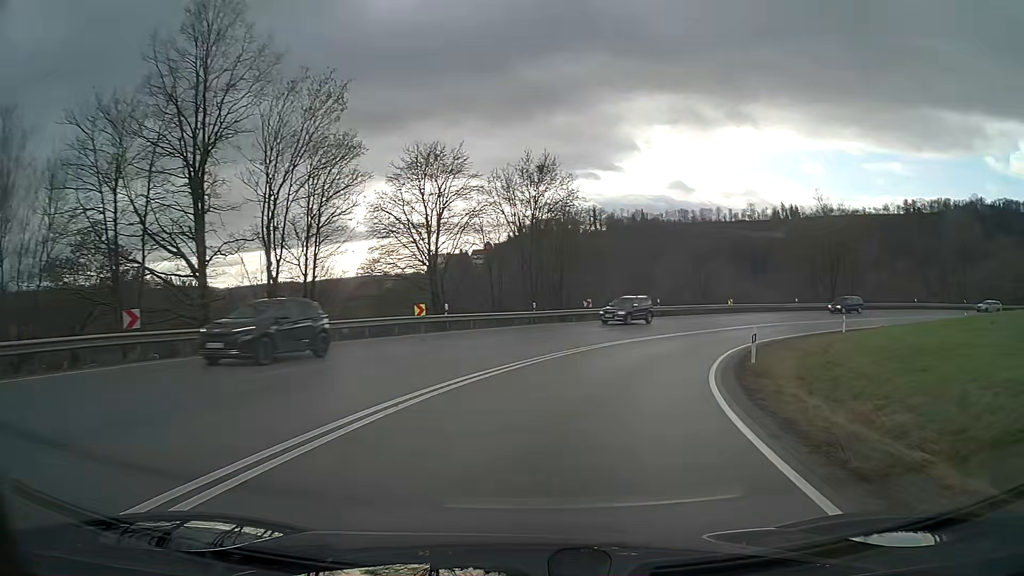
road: primary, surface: asphalt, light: Day
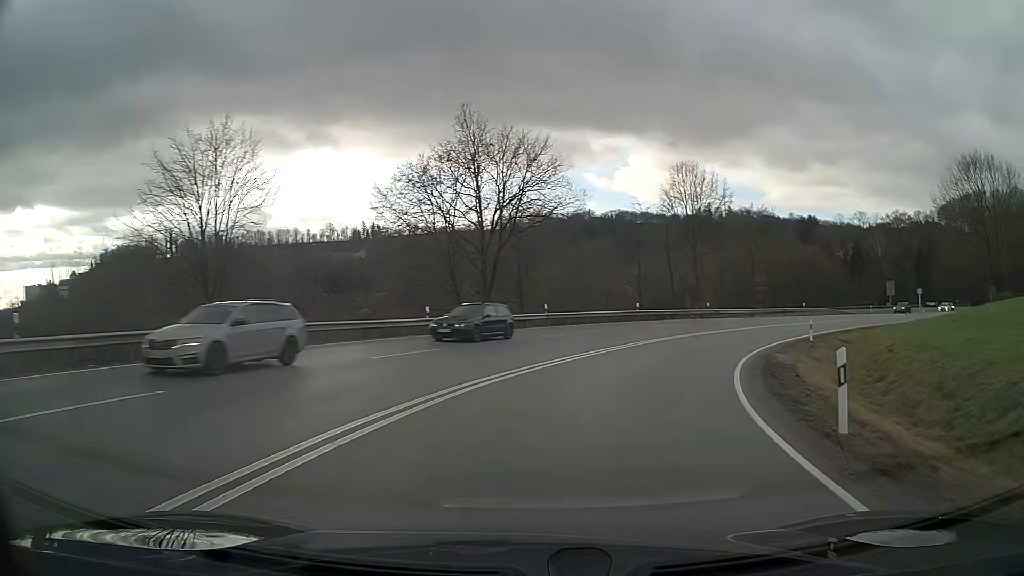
(+11.3, +35.4) m; +36°
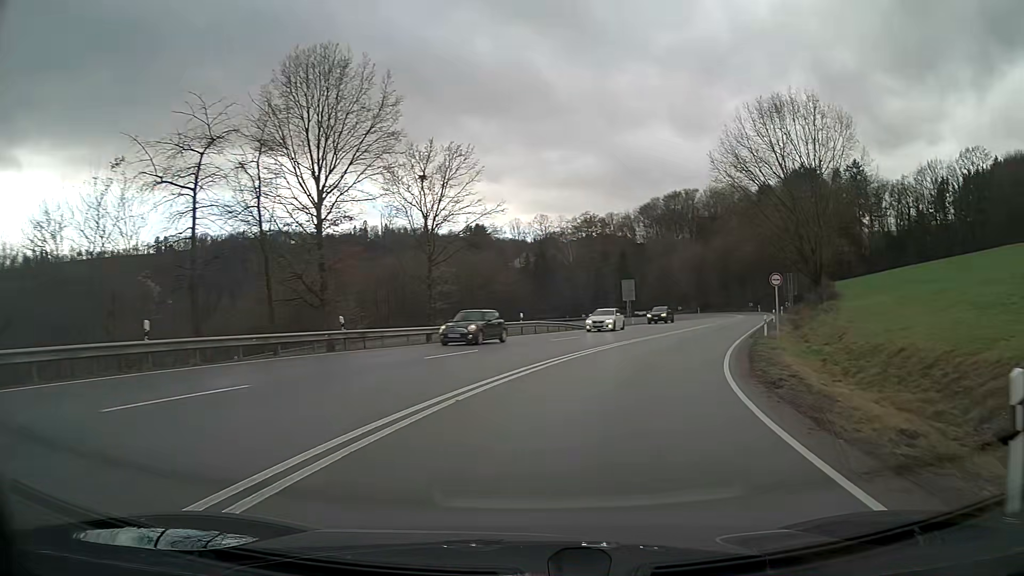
(+7.5, +28.8) m; +29°
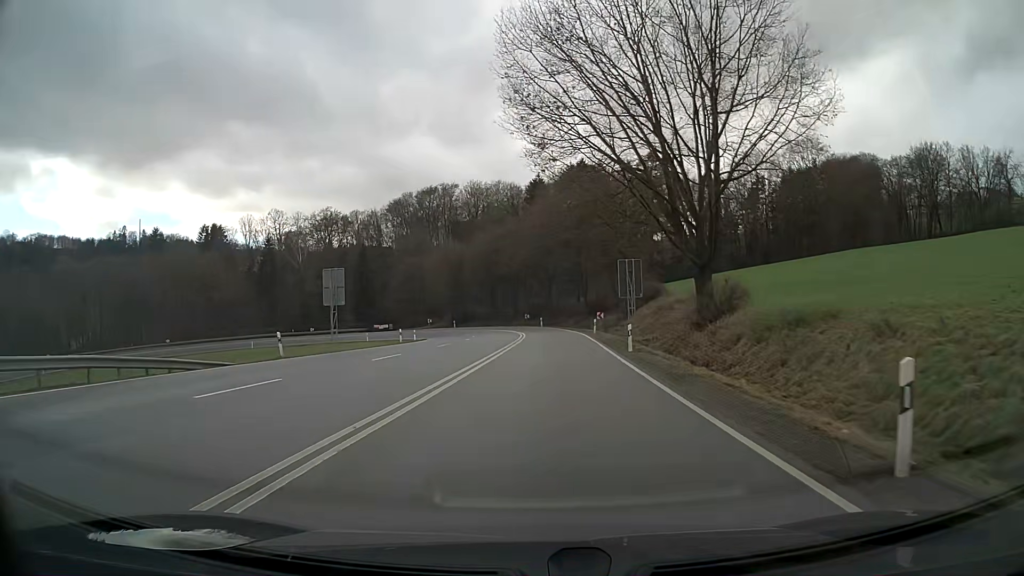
(+5.9, +29.5) m; +19°
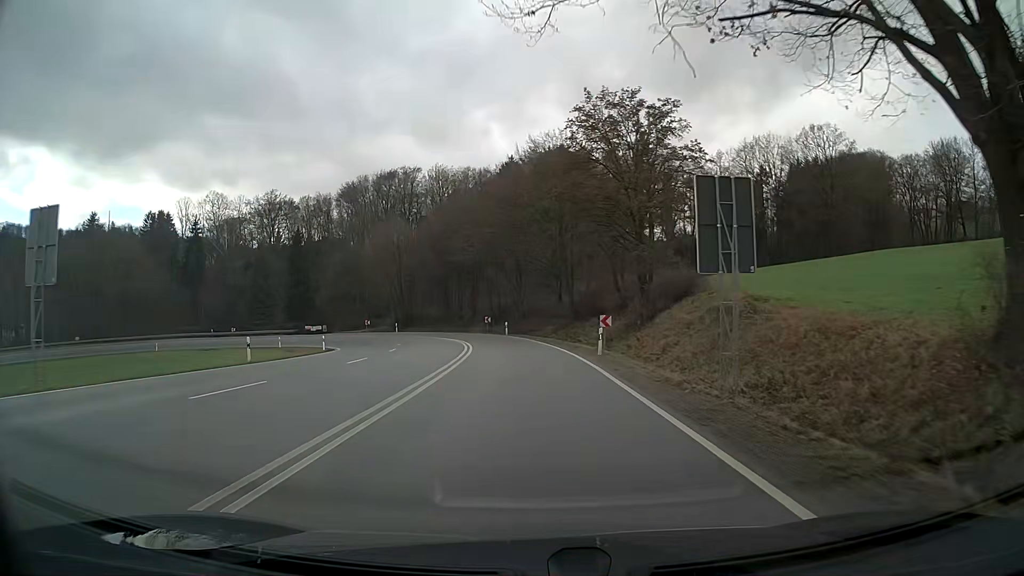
(+0.5, +23.1) m; +1°
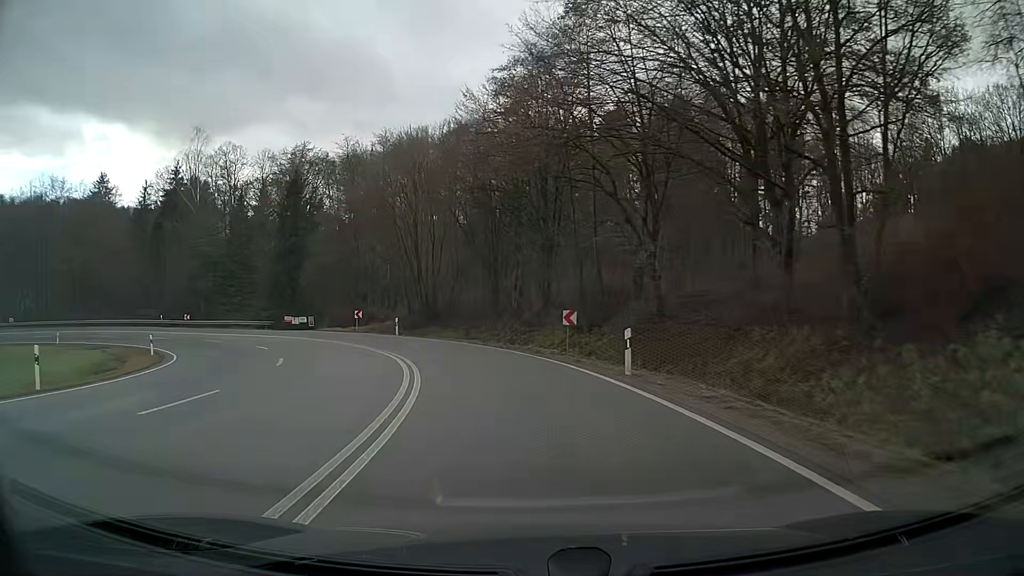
(-2.5, +38.3) m; -9°
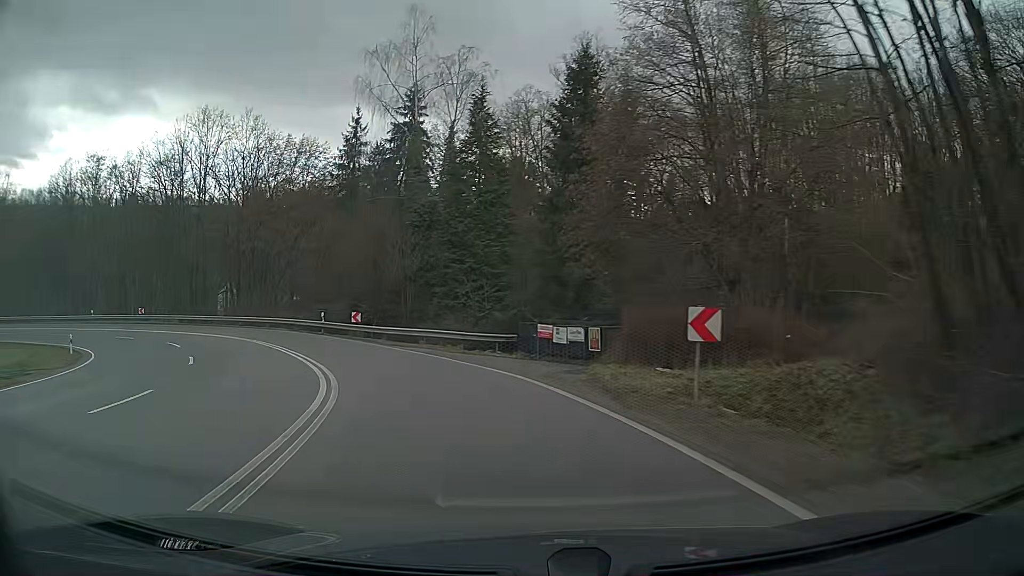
(-9.3, +36.2) m; -34°
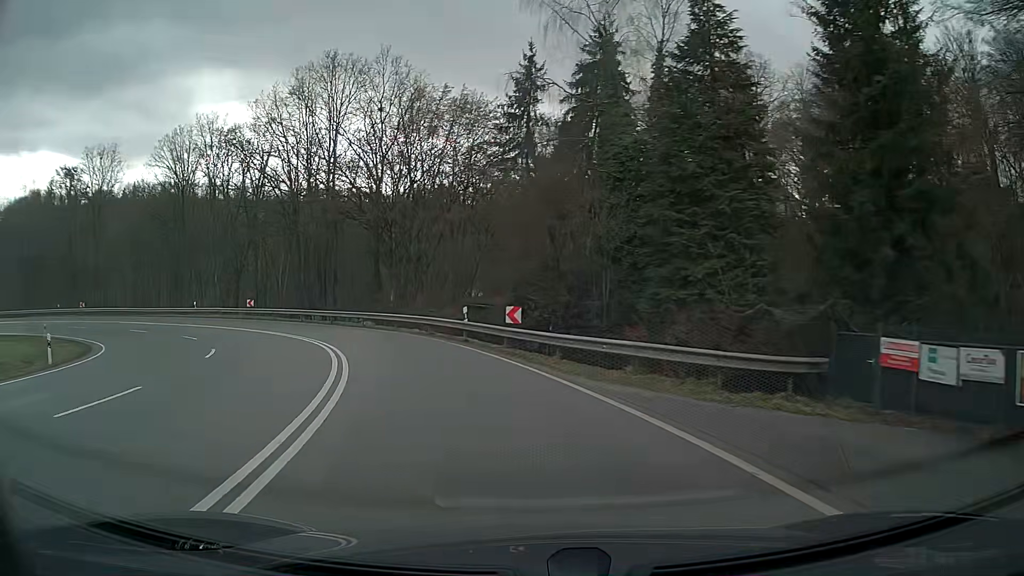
(-2.1, +14.8) m; -16°
